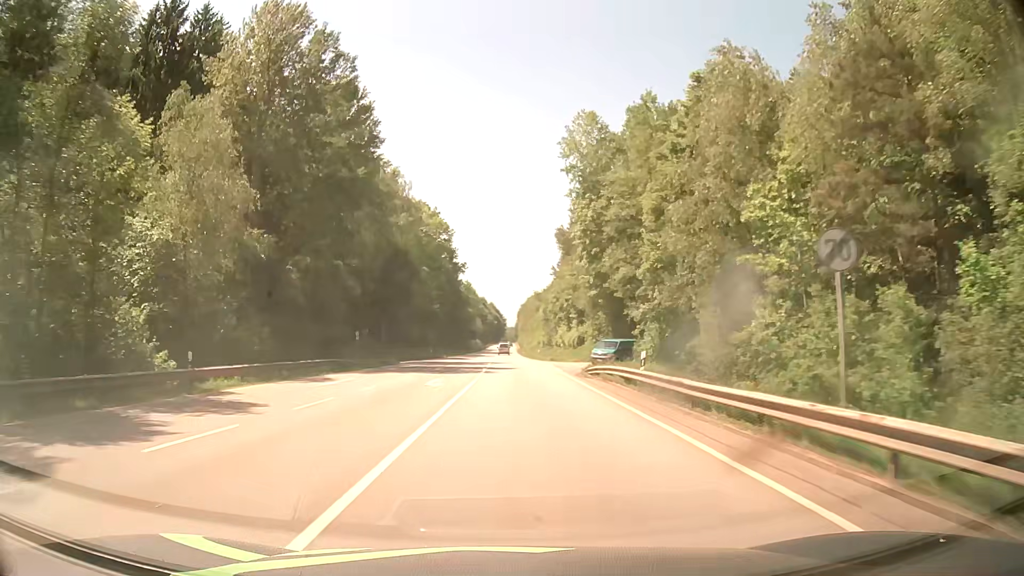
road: secondary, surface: asphalt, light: Day
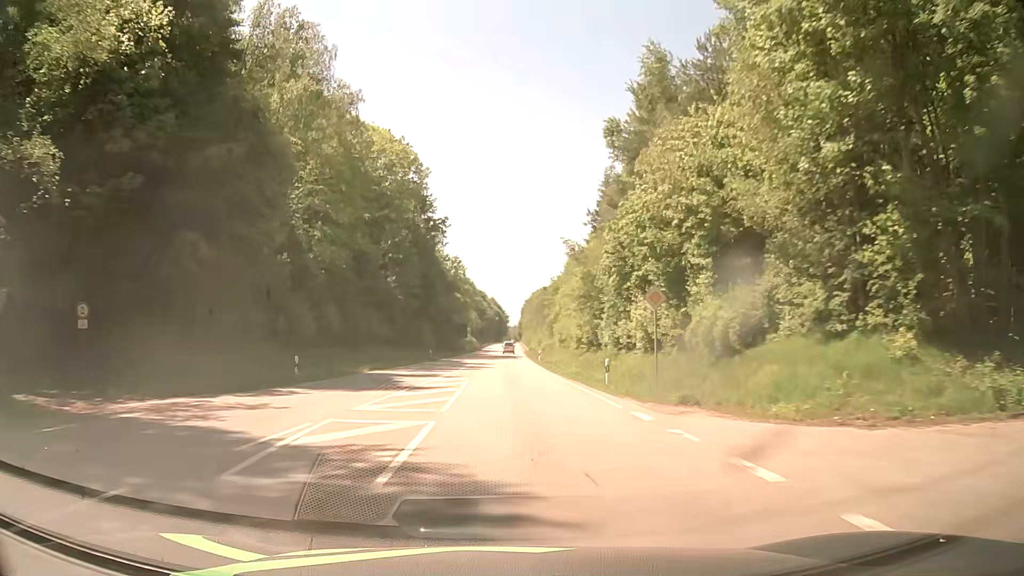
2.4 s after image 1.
(+0.1, +47.7) m; 0°
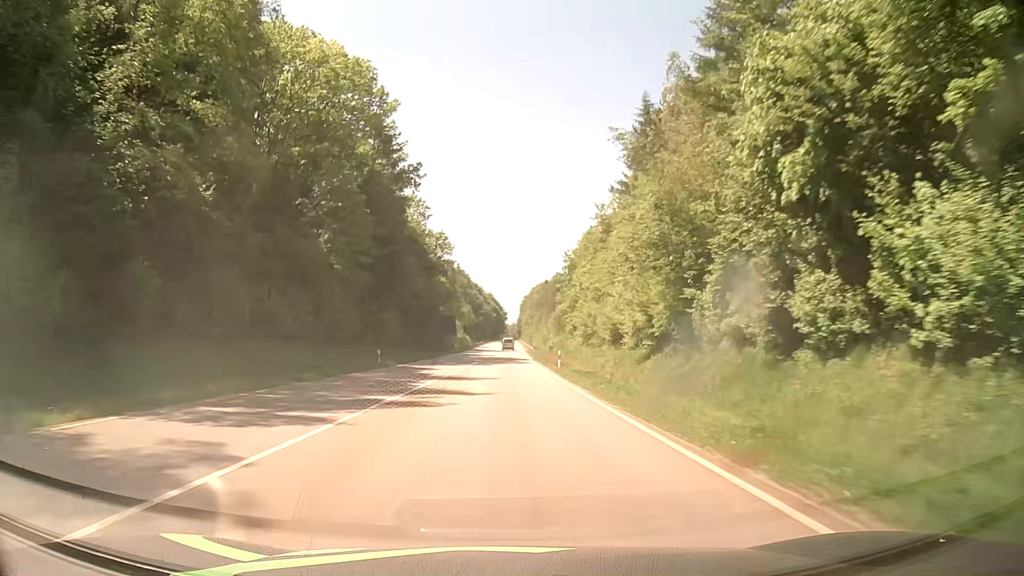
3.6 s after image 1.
(-0.1, +25.6) m; 0°
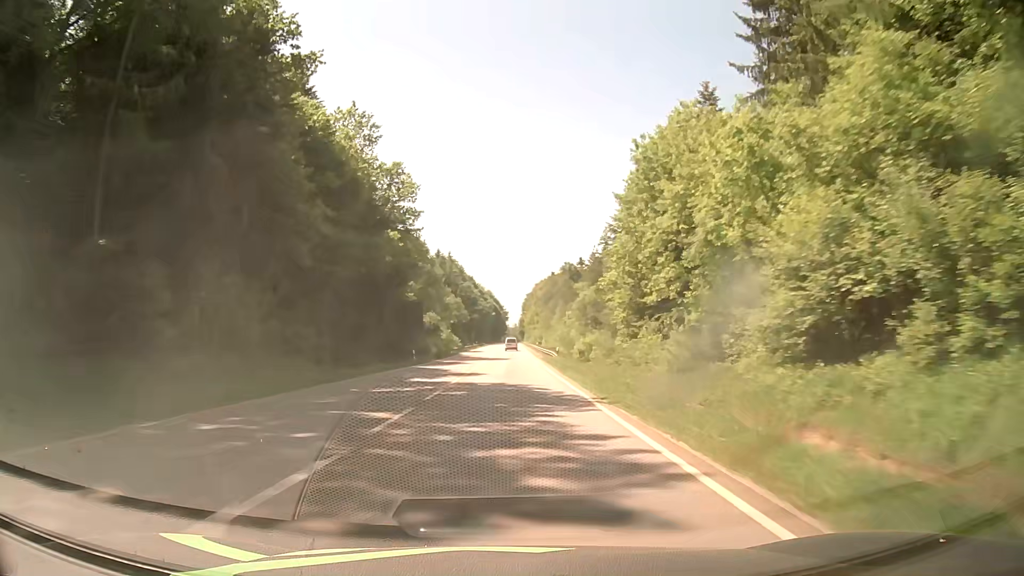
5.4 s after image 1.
(0.0, +40.4) m; 0°
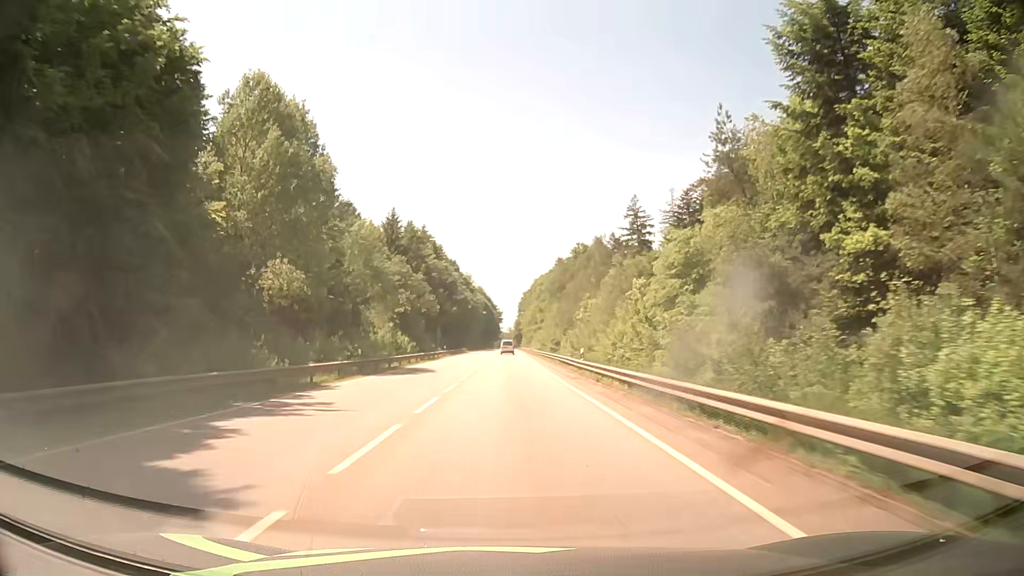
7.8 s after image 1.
(+0.1, +57.3) m; 0°
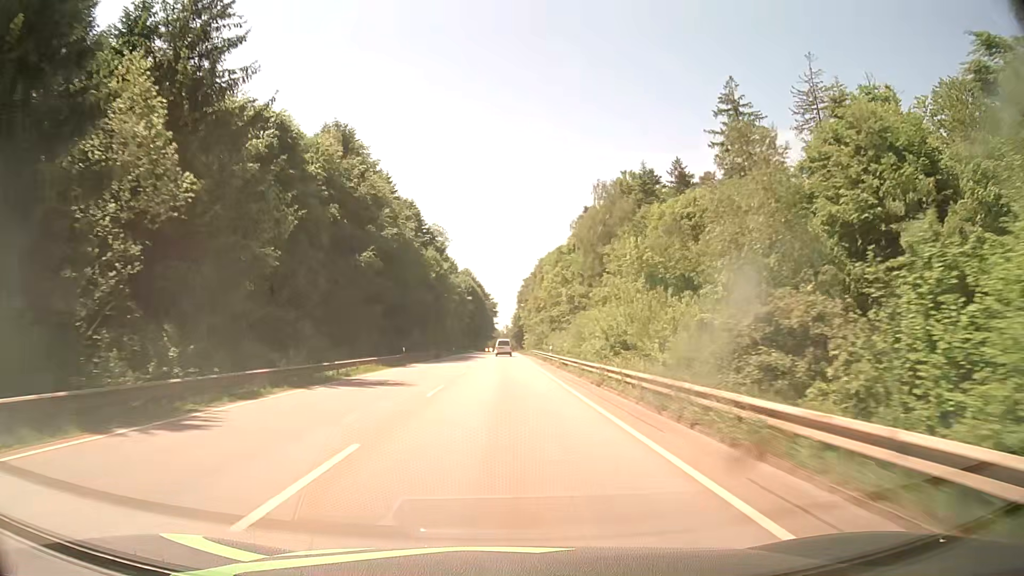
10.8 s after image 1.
(+0.2, +75.2) m; +1°
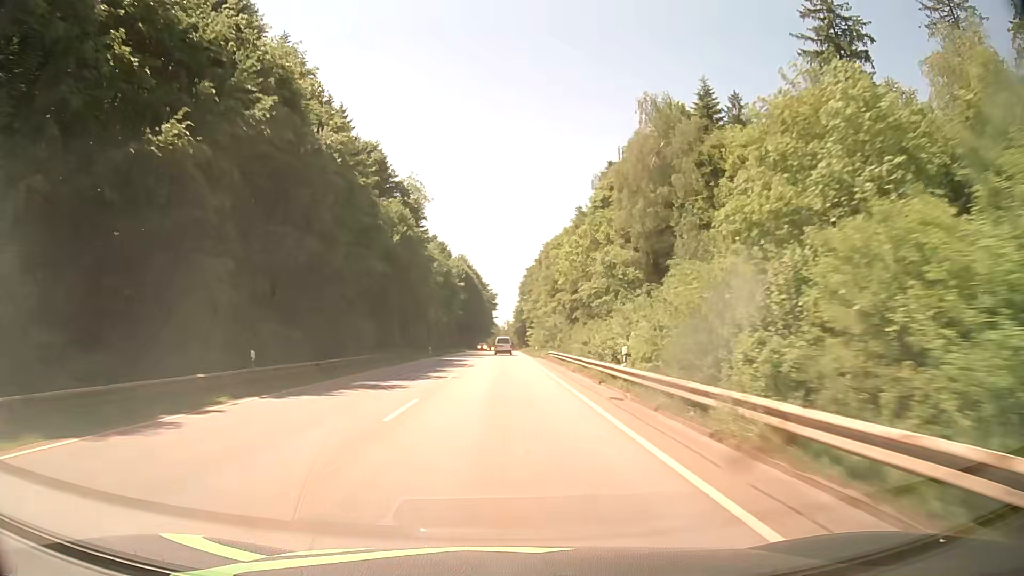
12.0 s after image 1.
(-0.1, +29.6) m; 0°
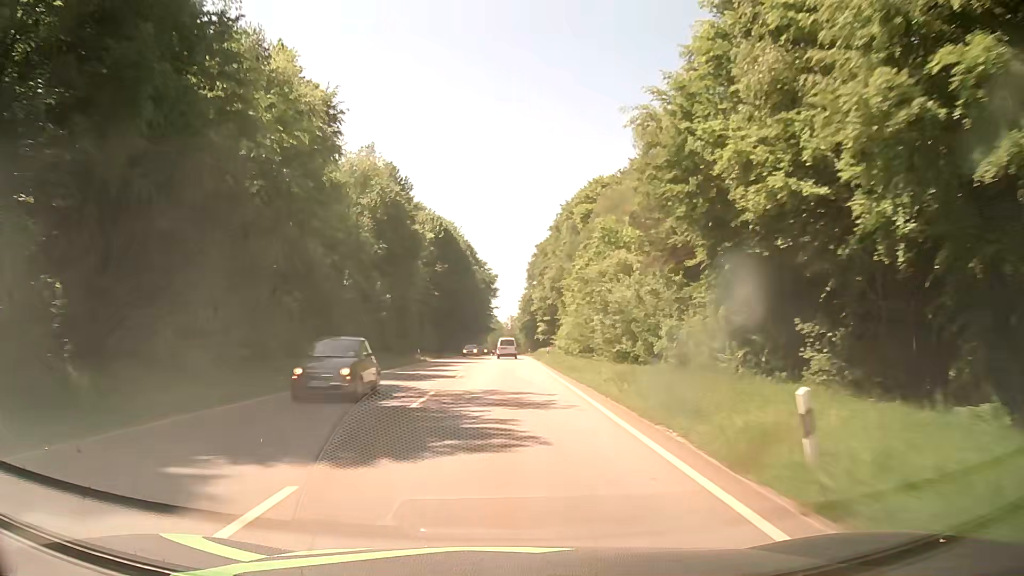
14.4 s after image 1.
(0.0, +57.4) m; 0°
(0, +10) (0, +20) (0, +30) (0, +40) (0, +50) (0, +60) (0, +70) (0, +80) (0, +90) (0, +100) m
